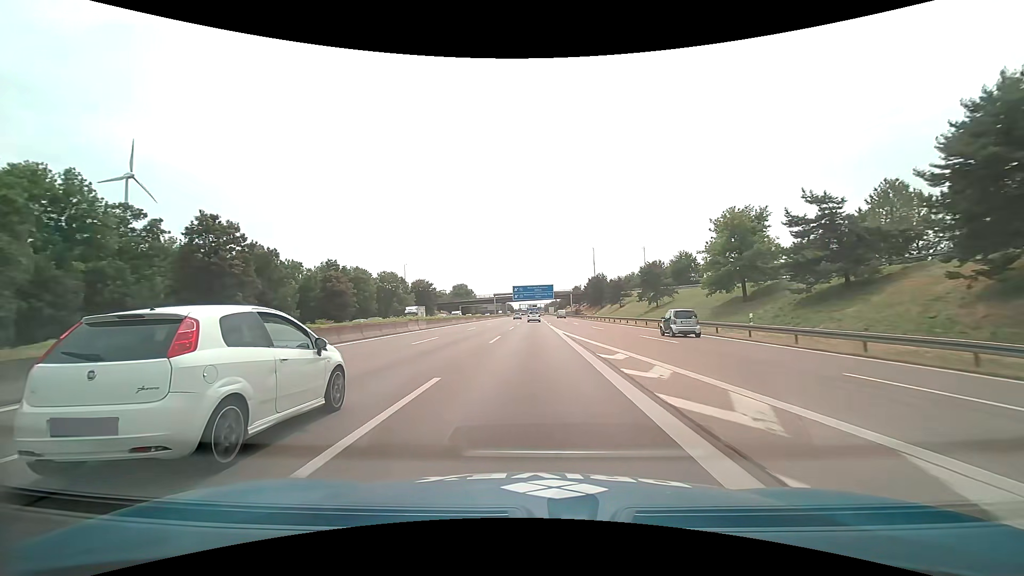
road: motorway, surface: asphalt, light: Day
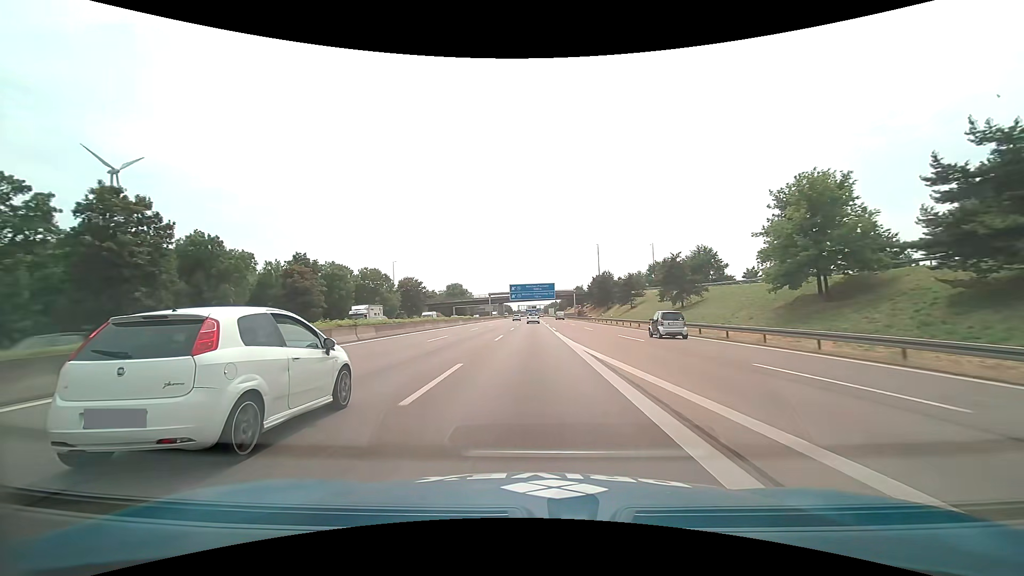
(0.0, +14.9) m; 0°
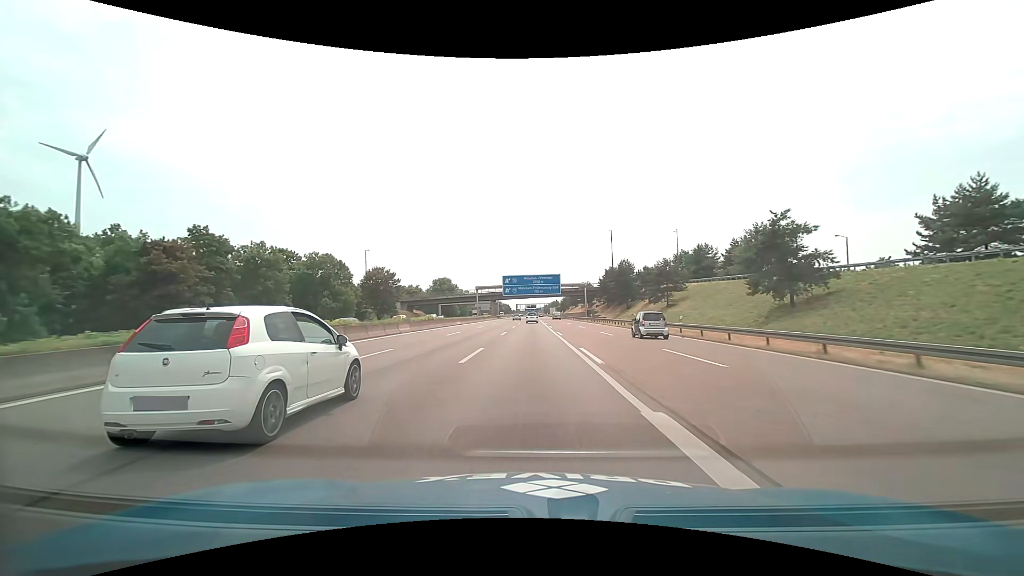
(-0.1, +29.8) m; 0°
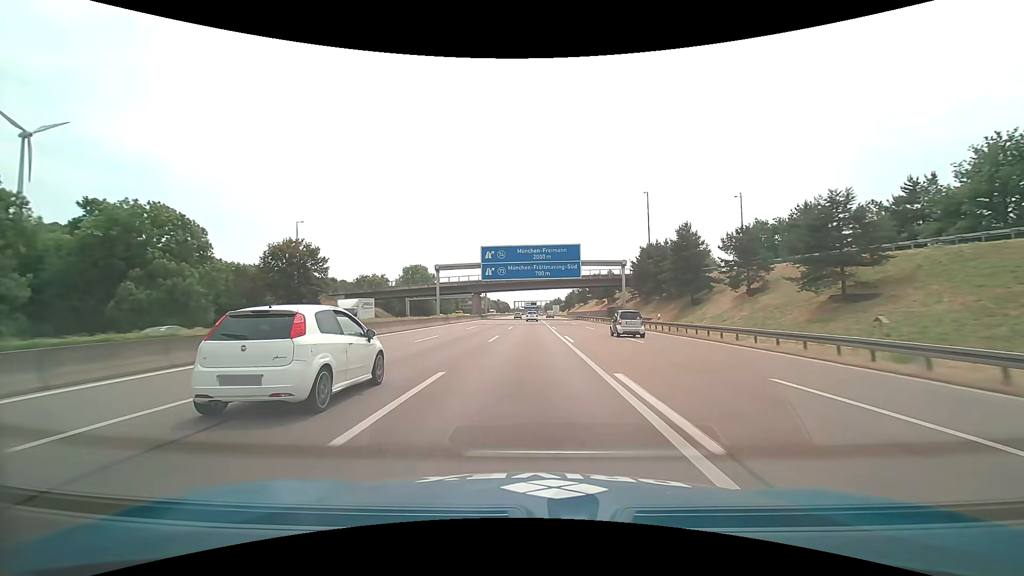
(-0.1, +44.8) m; 0°
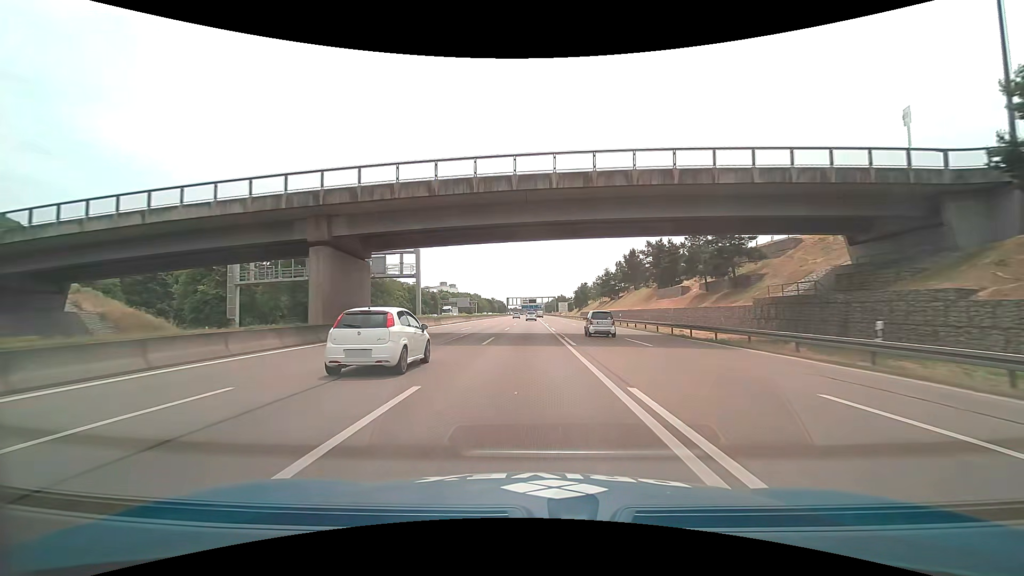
(+0.2, +74.6) m; 0°
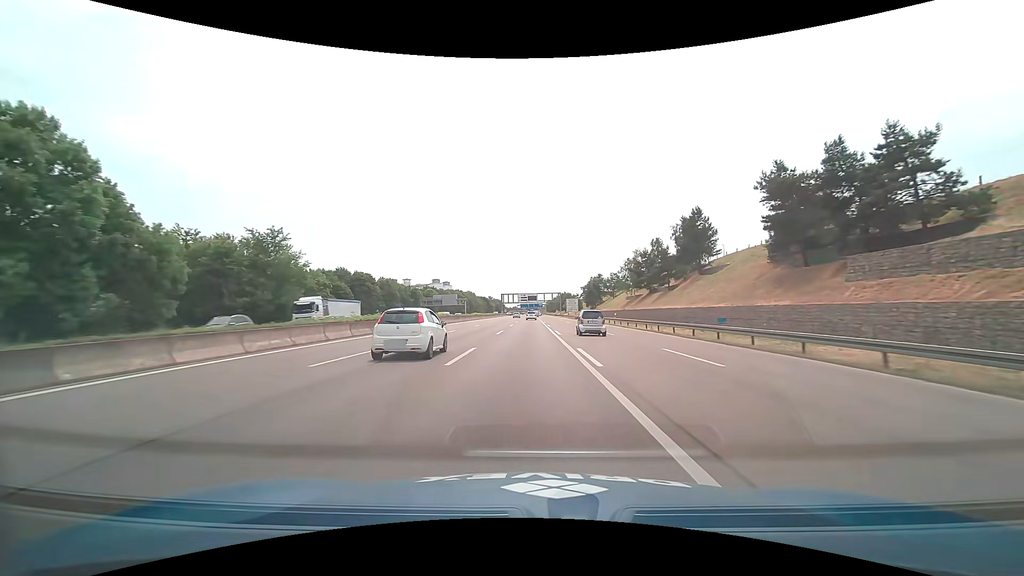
(-0.4, +44.8) m; -1°
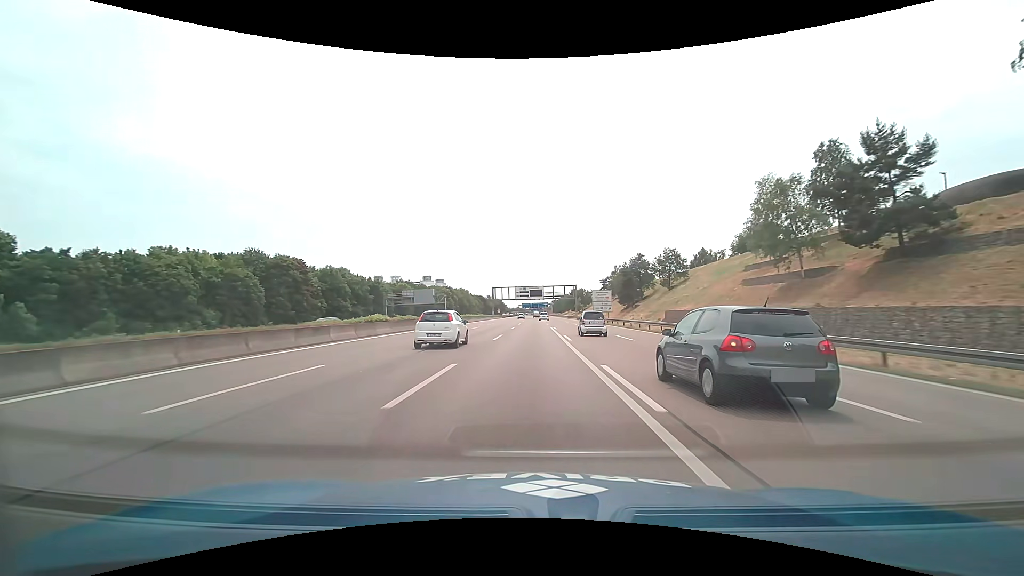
(+0.5, +59.9) m; 0°
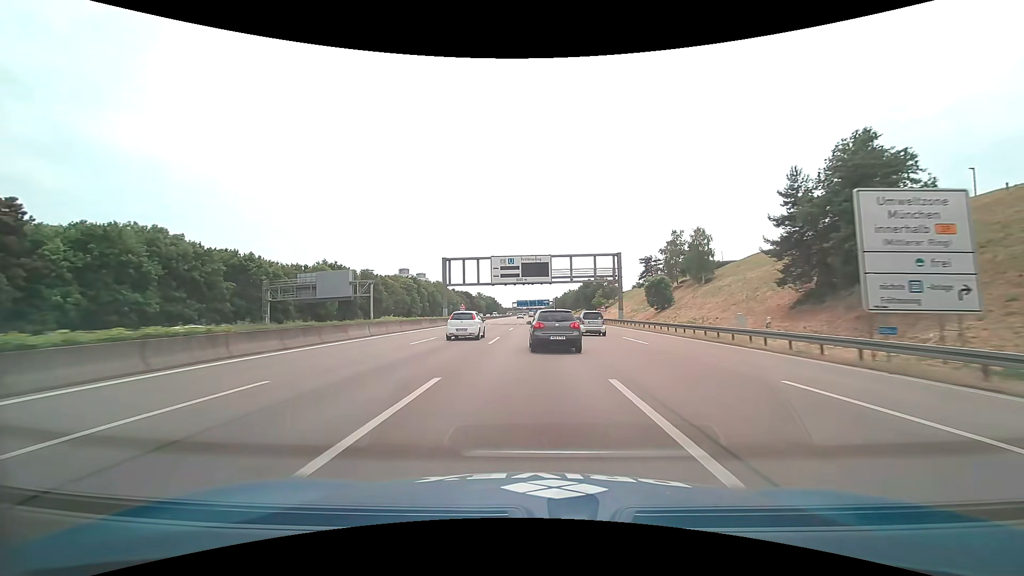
(+0.2, +75.3) m; 0°
(0, +10) (0, +20) (0, +30) (0, +40) (0, +50) (0, +60) (0, +70) (0, +80) (0, +90) (0, +100) m
